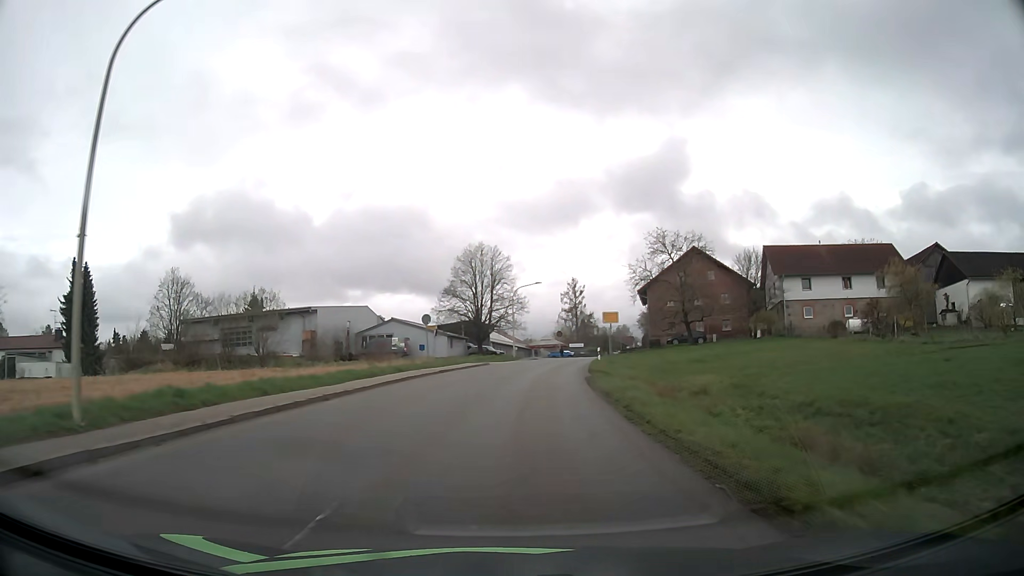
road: tertiary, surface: asphalt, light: Day
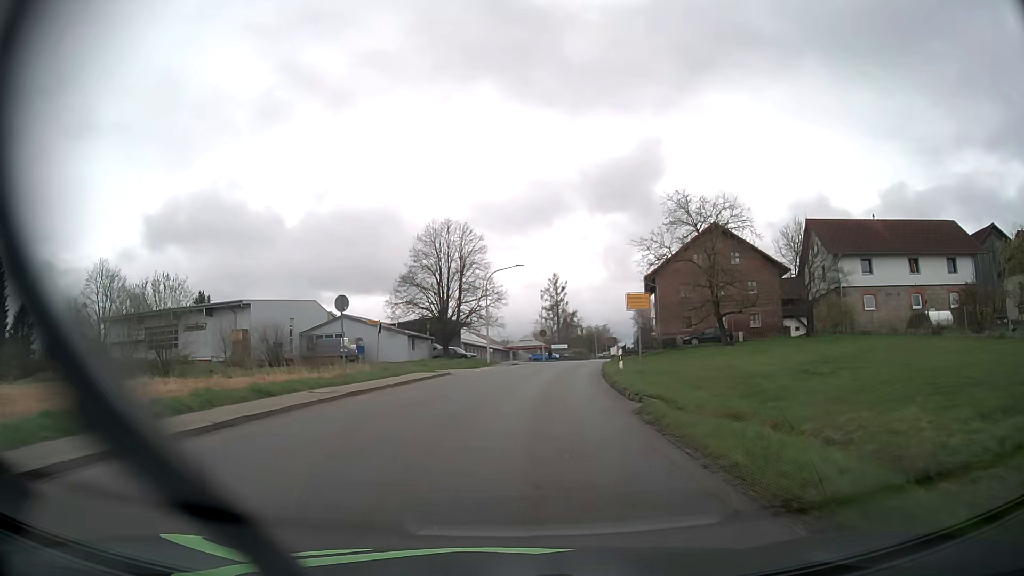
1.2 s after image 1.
(+0.3, +15.2) m; +2°
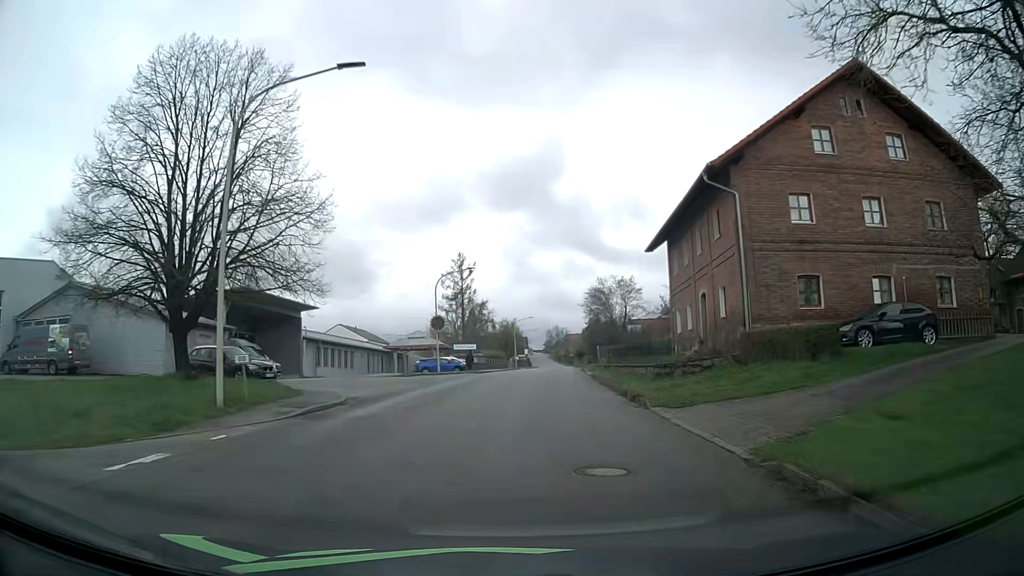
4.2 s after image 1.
(+2.4, +37.0) m; +8°
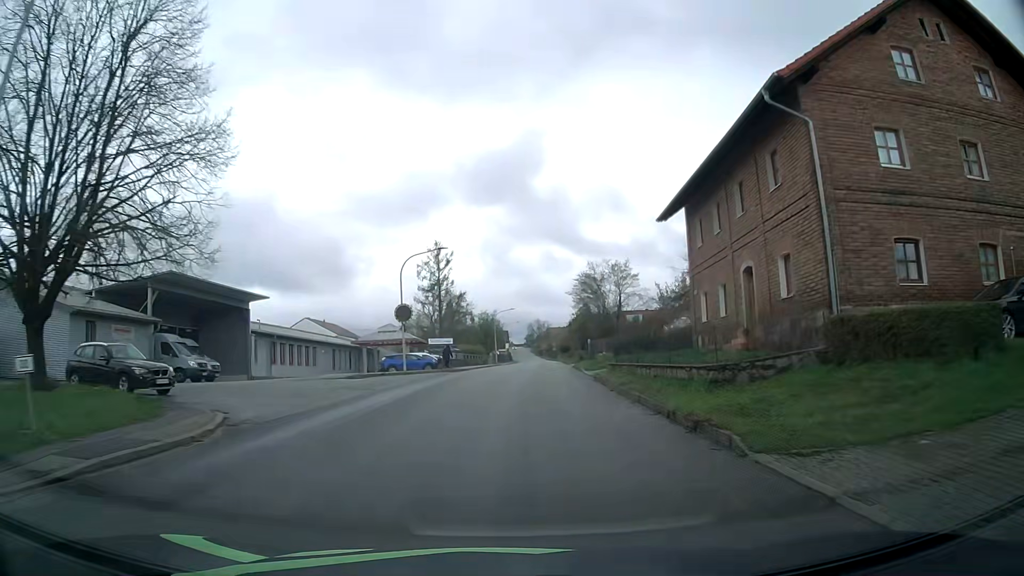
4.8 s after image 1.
(+0.1, +7.3) m; +2°
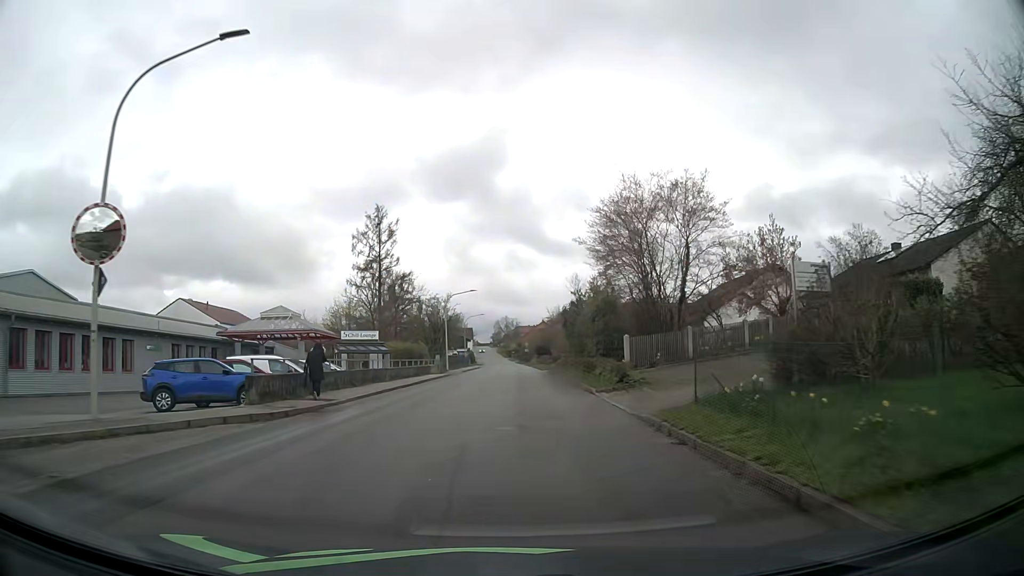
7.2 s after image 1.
(+1.0, +29.0) m; +3°
(0, +10) (0, +20) (0, +30) (0, +40) (0, +50) (+1, +60) (+1, +70) (+1, +80) (+1, +90) (+1, +100) m
